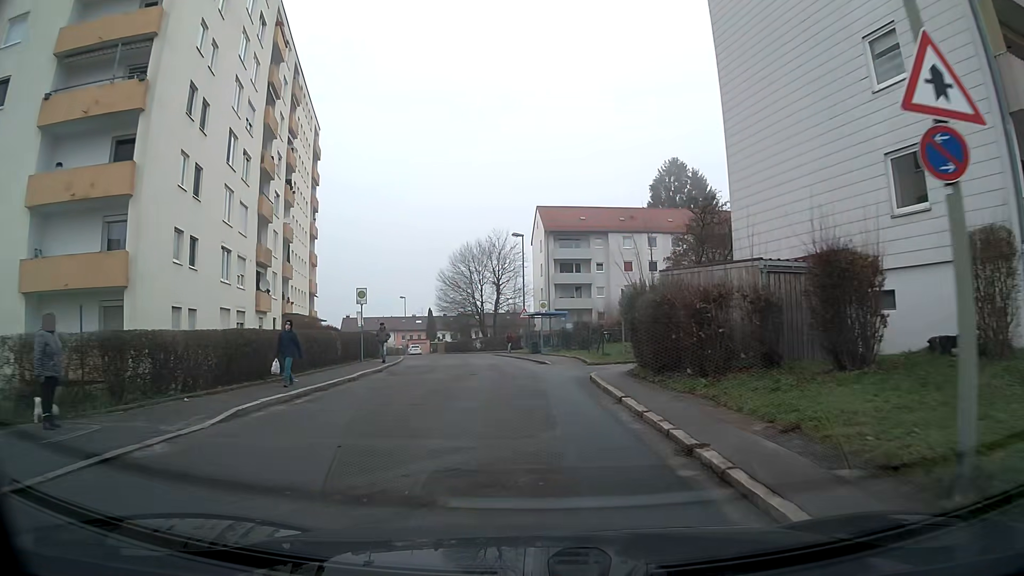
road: residential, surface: asphalt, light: Day
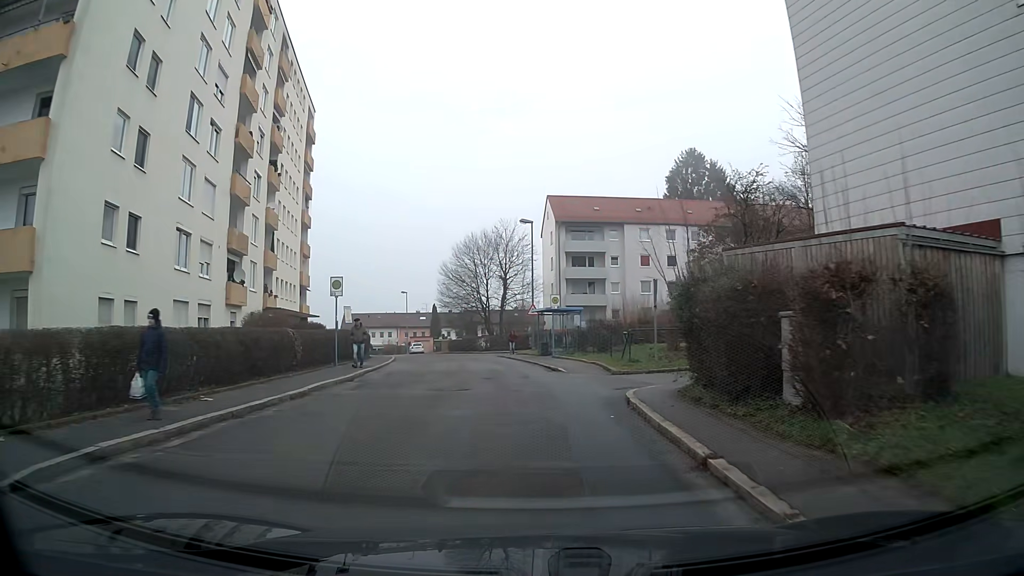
(0.0, +5.1) m; -1°
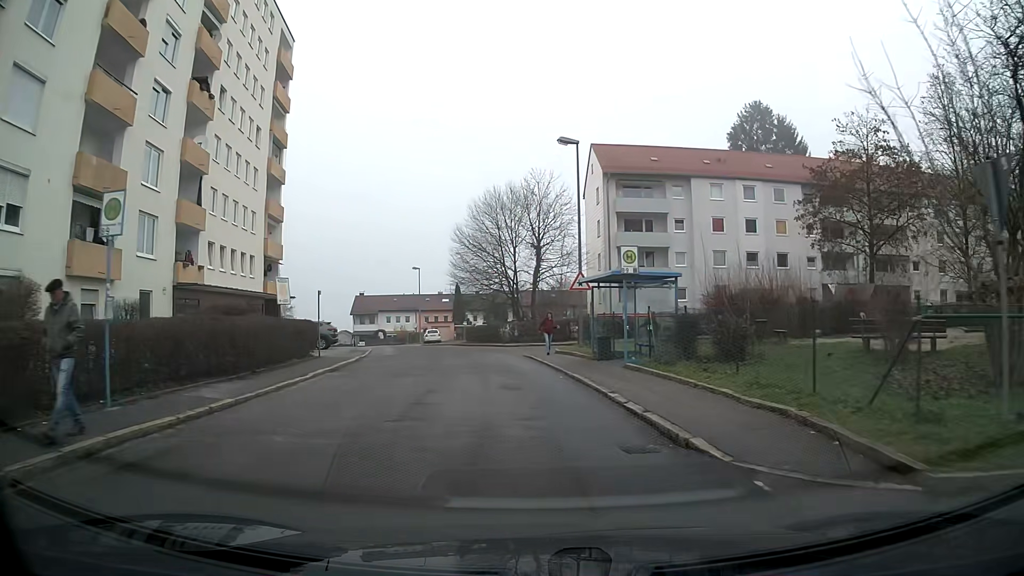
(-0.5, +15.4) m; -4°
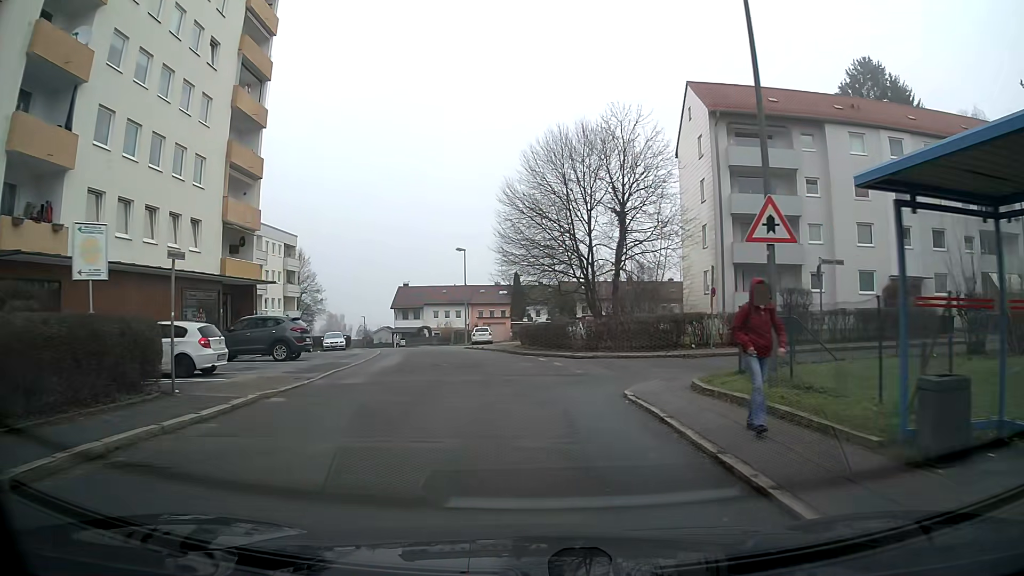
(-0.6, +14.9) m; -5°
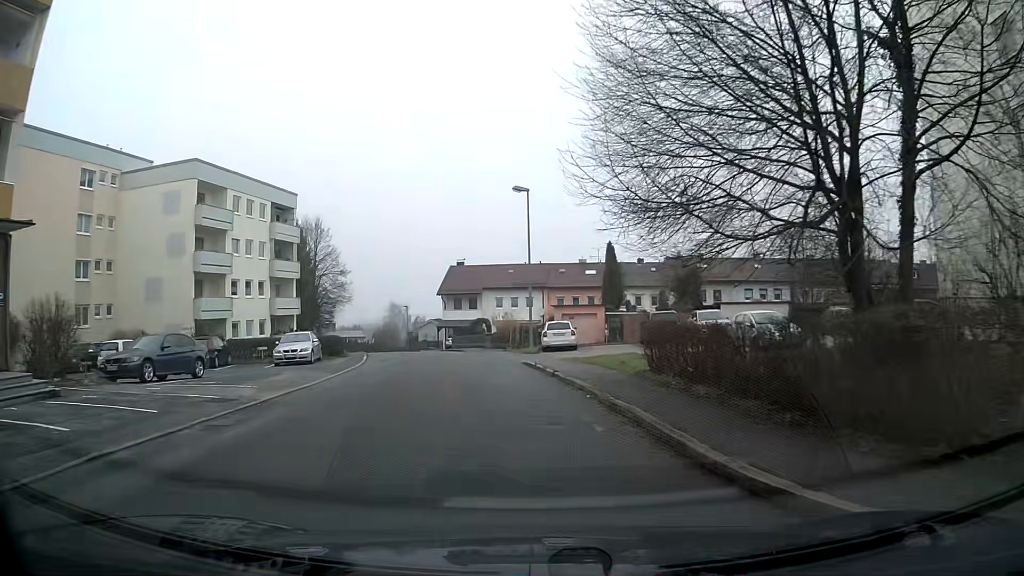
(-1.3, +23.1) m; -7°
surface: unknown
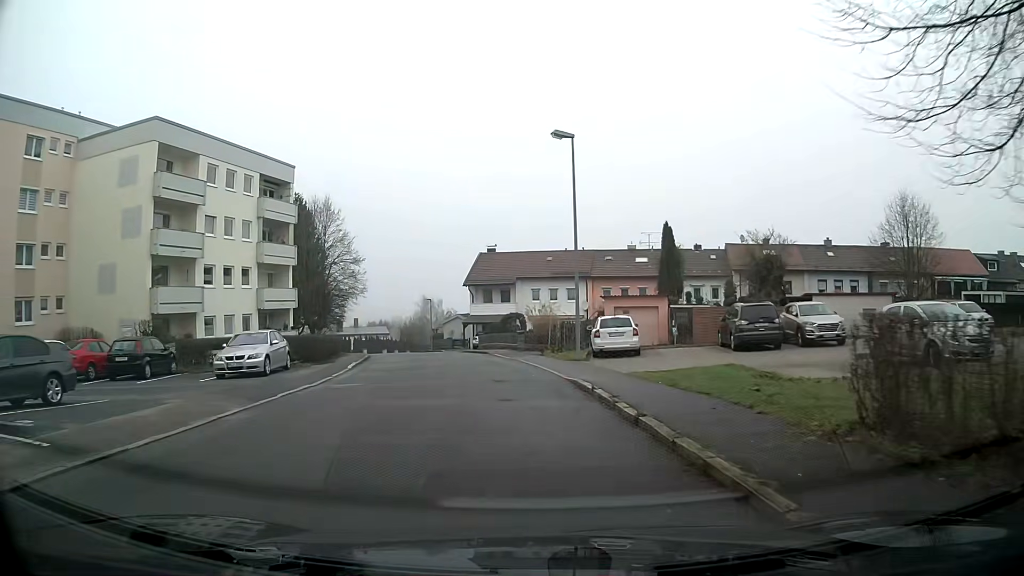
(-0.2, +9.0) m; -3°
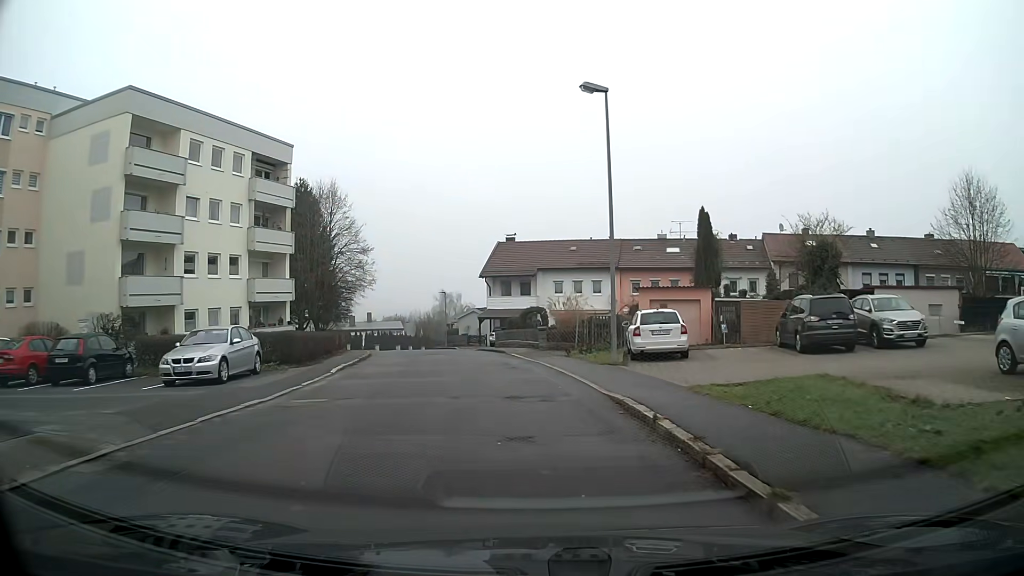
(-0.1, +4.5) m; -2°
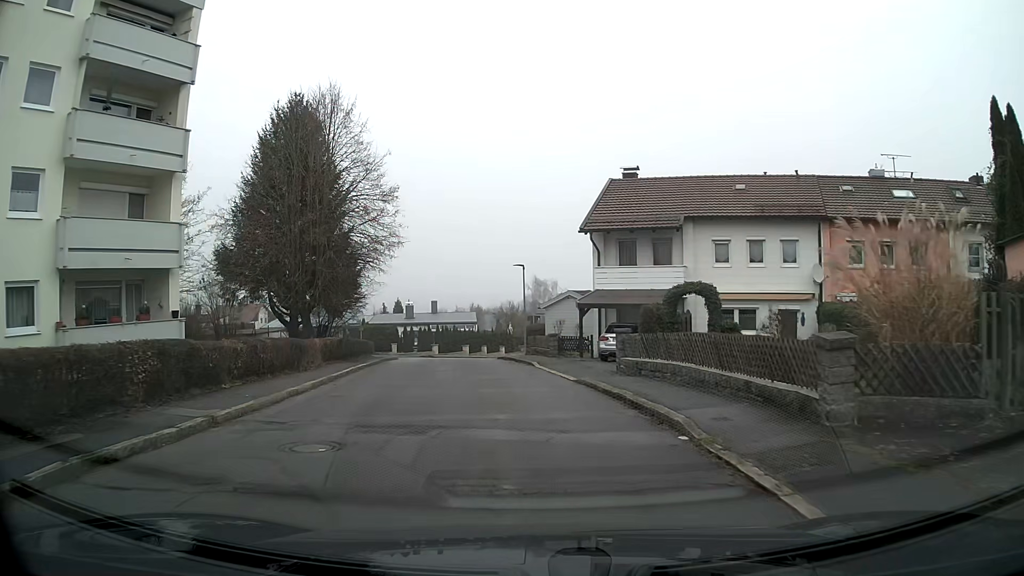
(-1.7, +22.6) m; -8°
